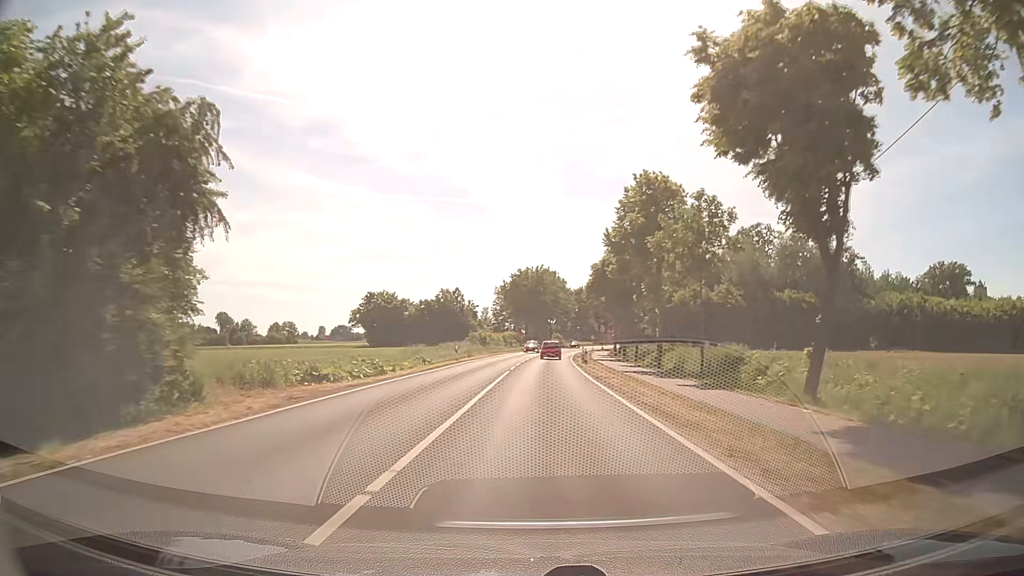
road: secondary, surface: asphalt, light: Day
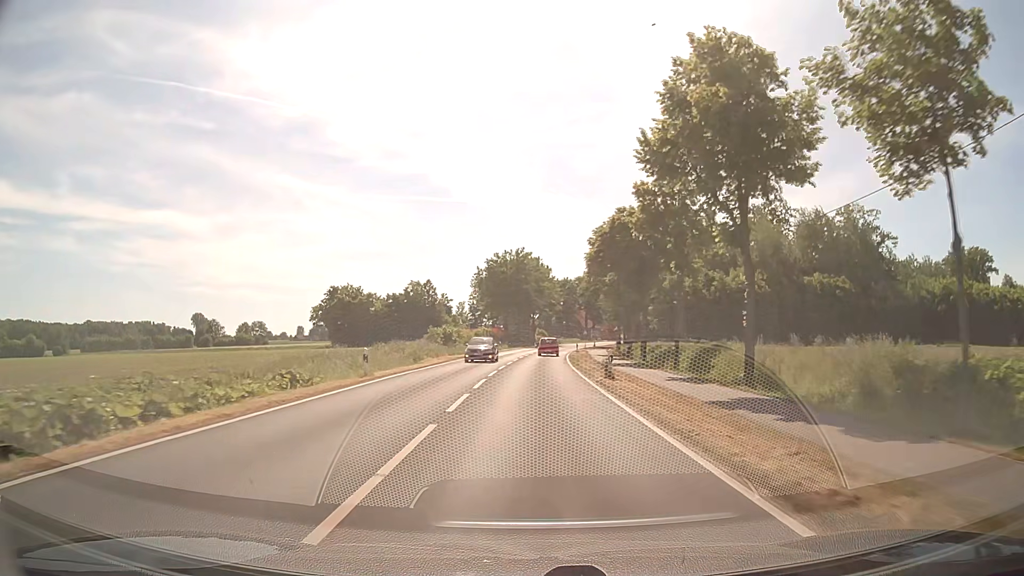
(+0.2, +20.3) m; +1°
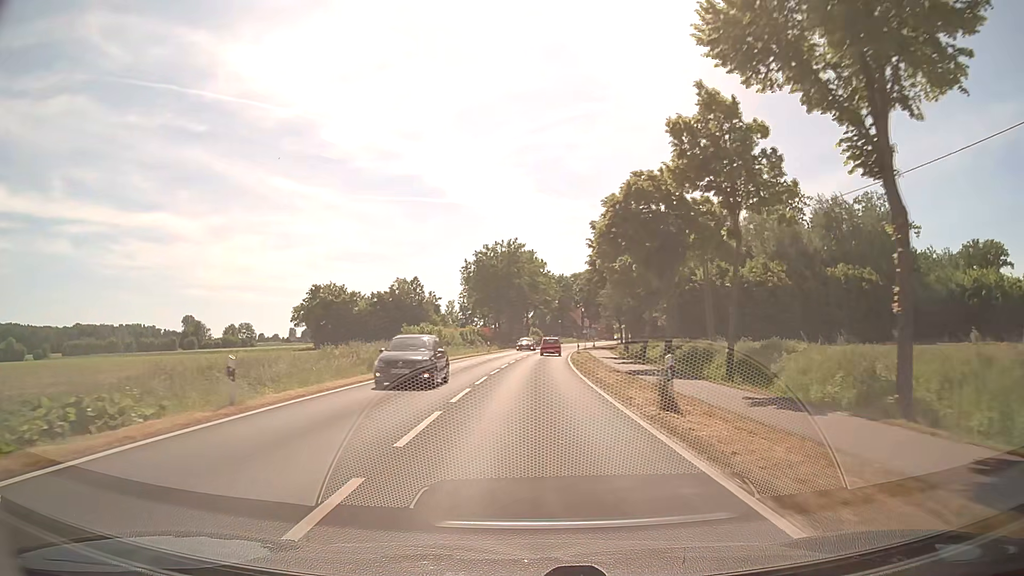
(+0.1, +10.3) m; 0°
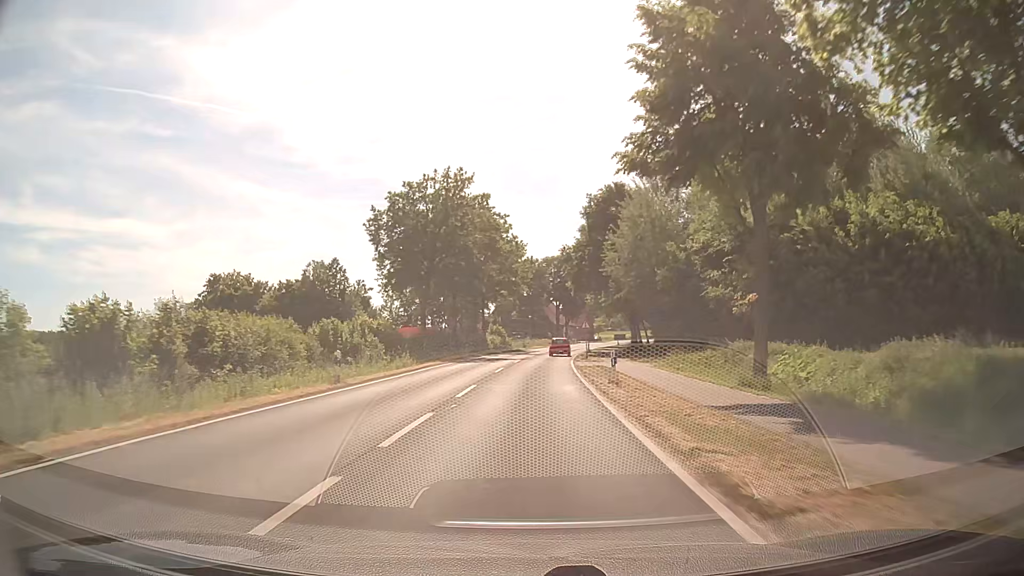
(+1.0, +41.7) m; +3°
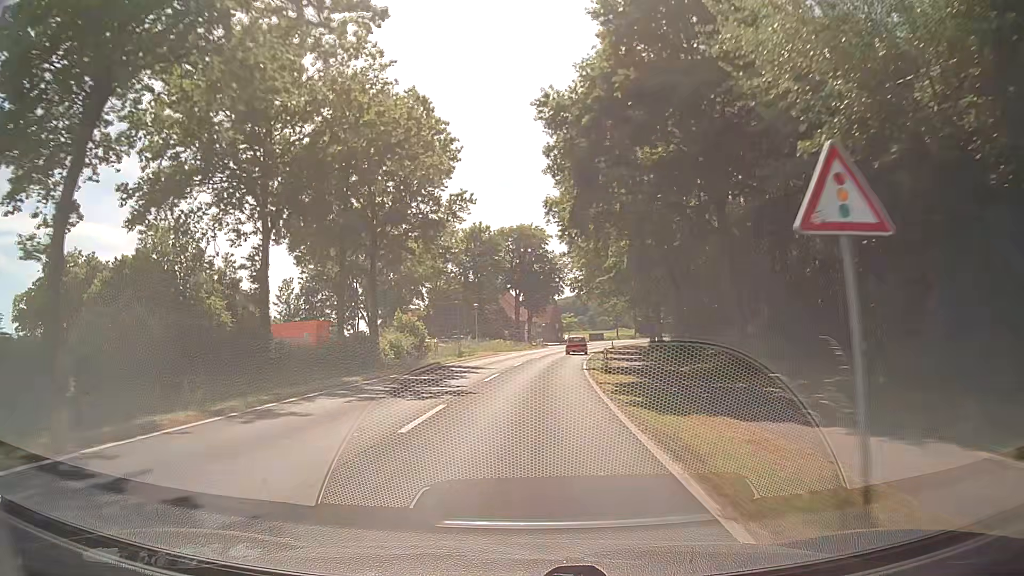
(+1.2, +42.3) m; +4°
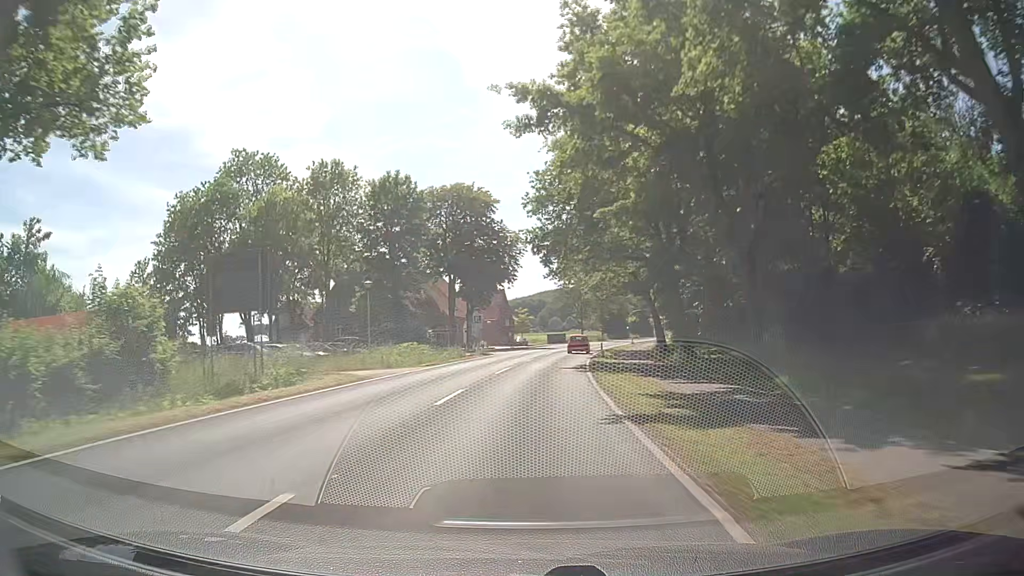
(+1.1, +32.0) m; +4°
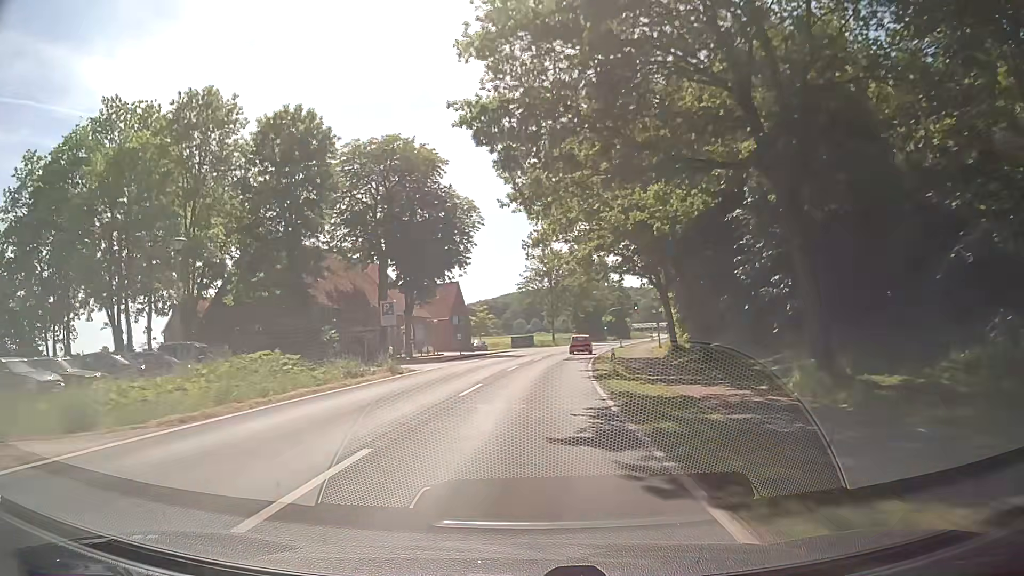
(+0.6, +21.4) m; +3°
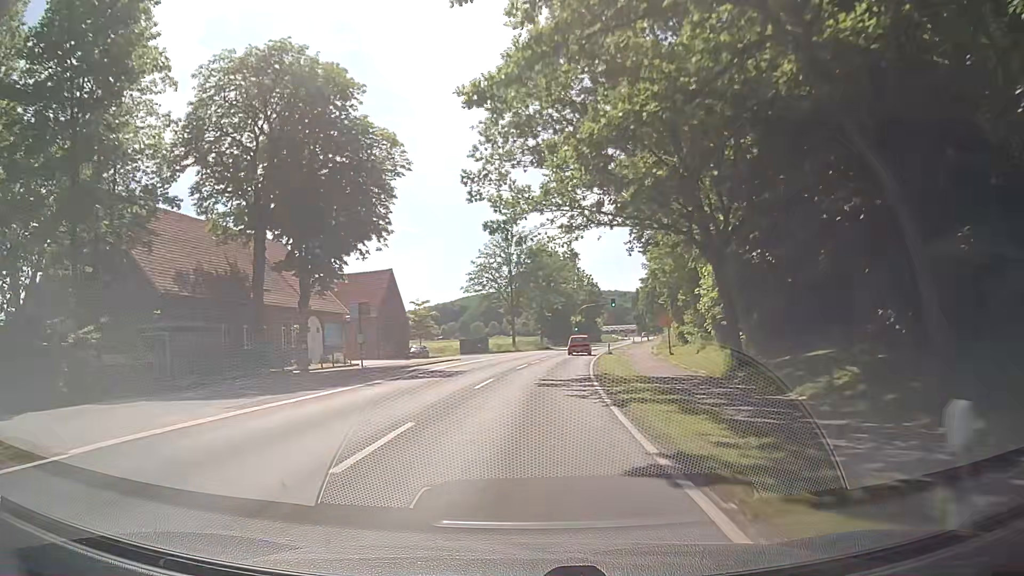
(+0.8, +21.5) m; +4°
(0, +10) (+1, +20) (+1, +30) (+2, +40) (+4, +50) (+5, +60) (+7, +70) (+9, +79) (+11, +89) (+13, +99) m
